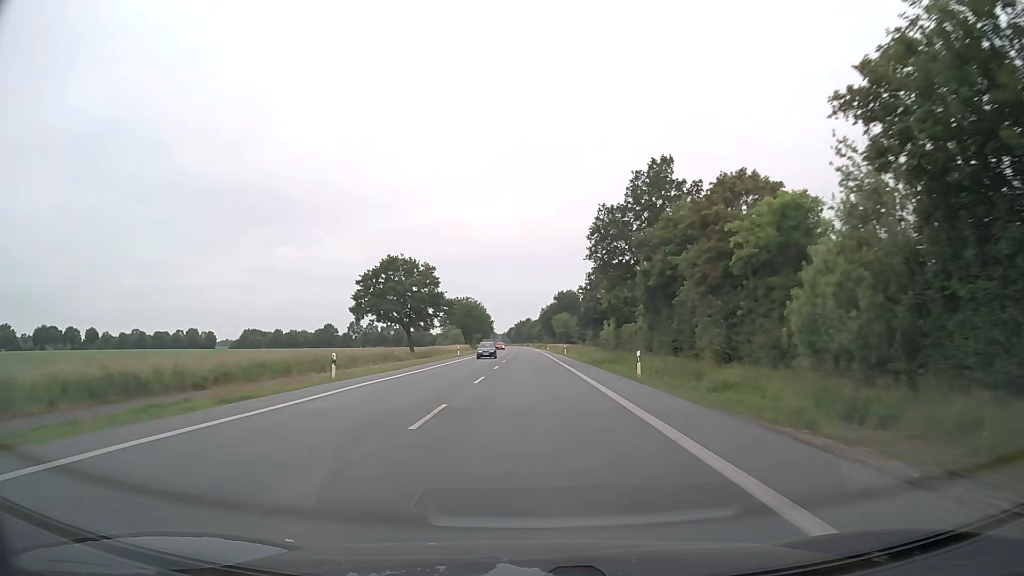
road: primary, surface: asphalt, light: Day
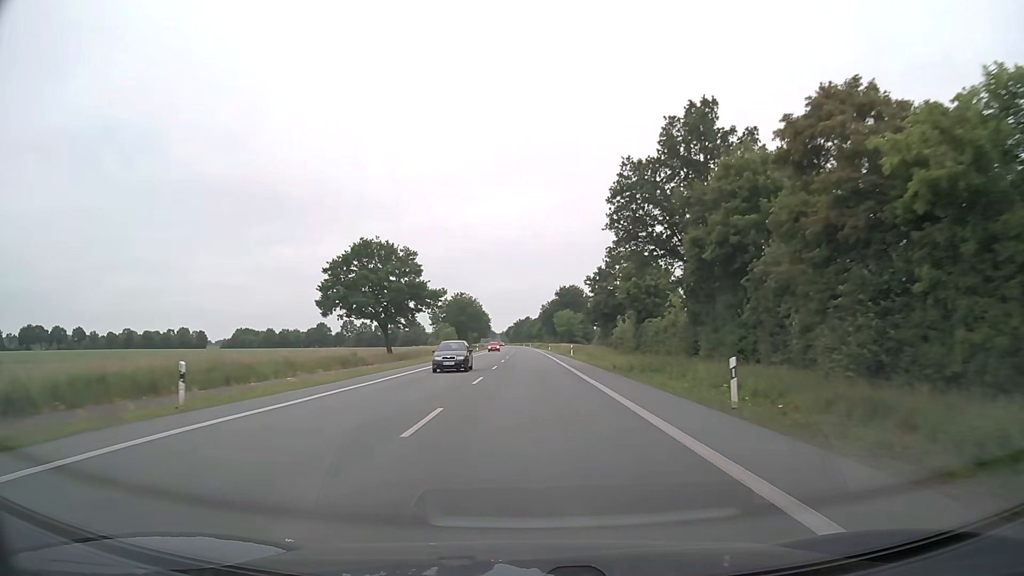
(0.0, +12.9) m; 0°
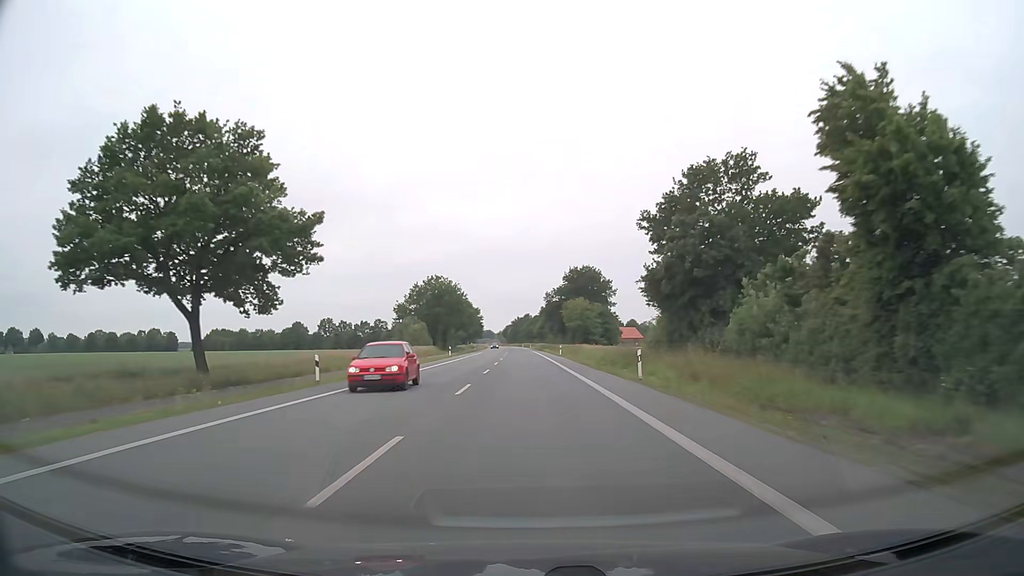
(-0.1, +40.2) m; 0°
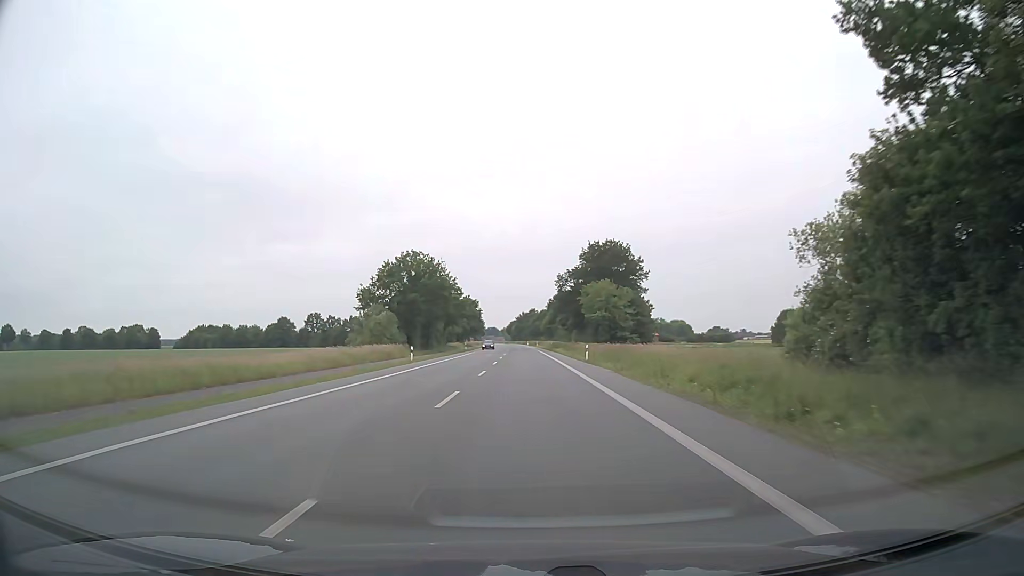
(-0.1, +28.1) m; -1°
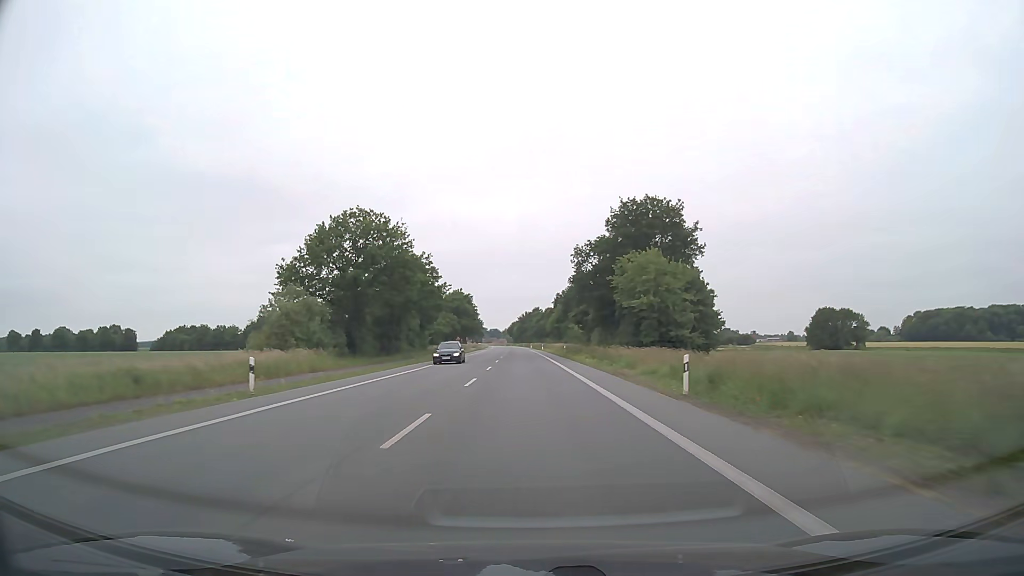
(0.0, +29.1) m; 0°
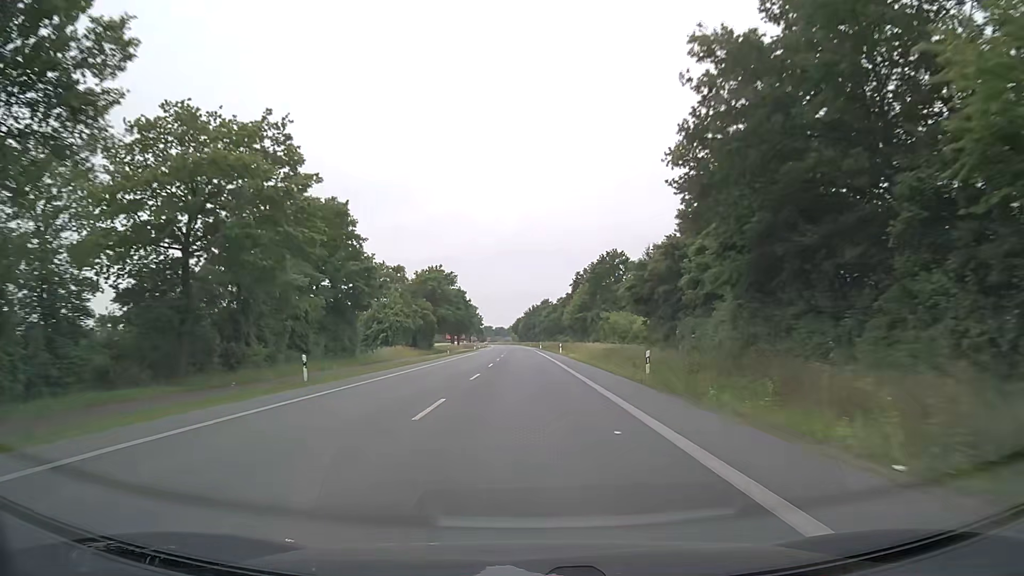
(-0.2, +45.1) m; -1°
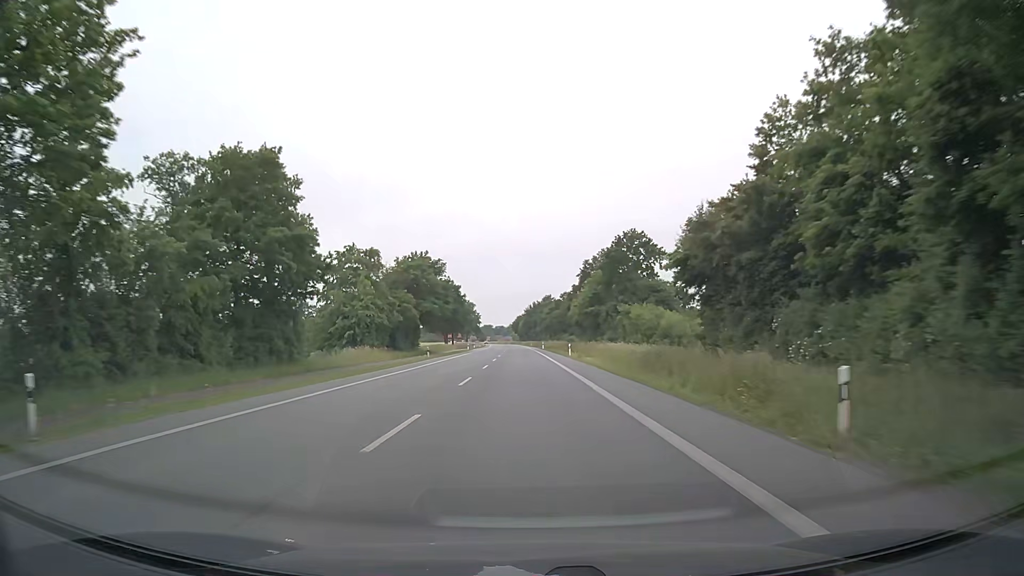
(0.0, +15.3) m; 0°
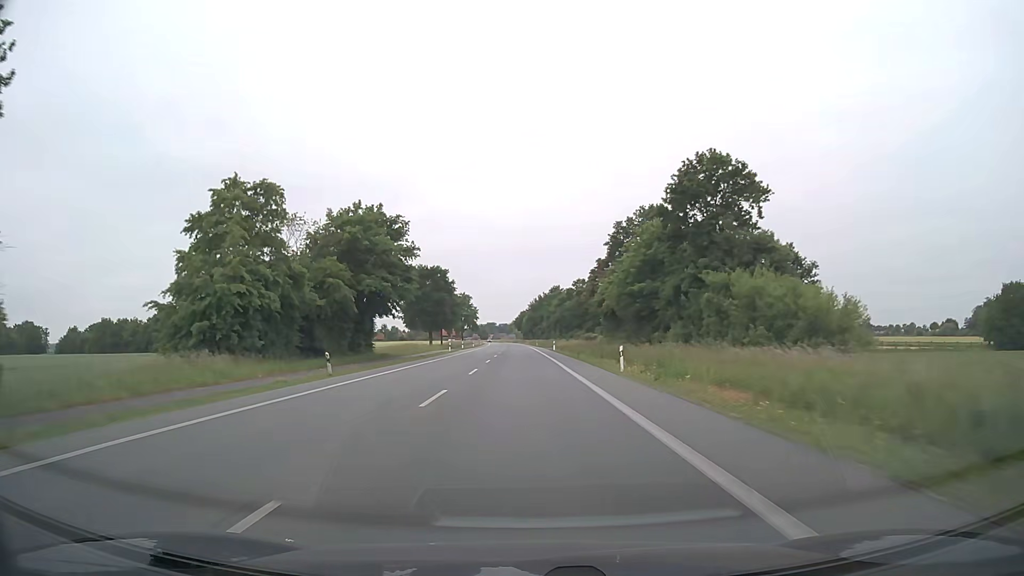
(-0.1, +30.8) m; 0°
(0, +10) (0, +20) (0, +30) (0, +40) (0, +50) (-1, +60) (-1, +70) (-1, +80) (-1, +90) (-2, +100) m
